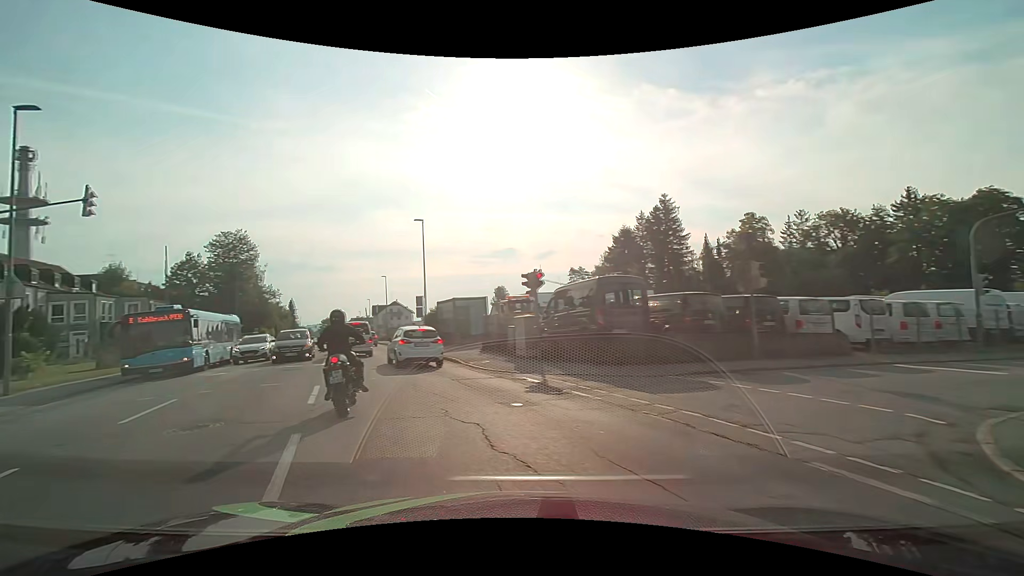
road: tertiary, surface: asphalt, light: Day
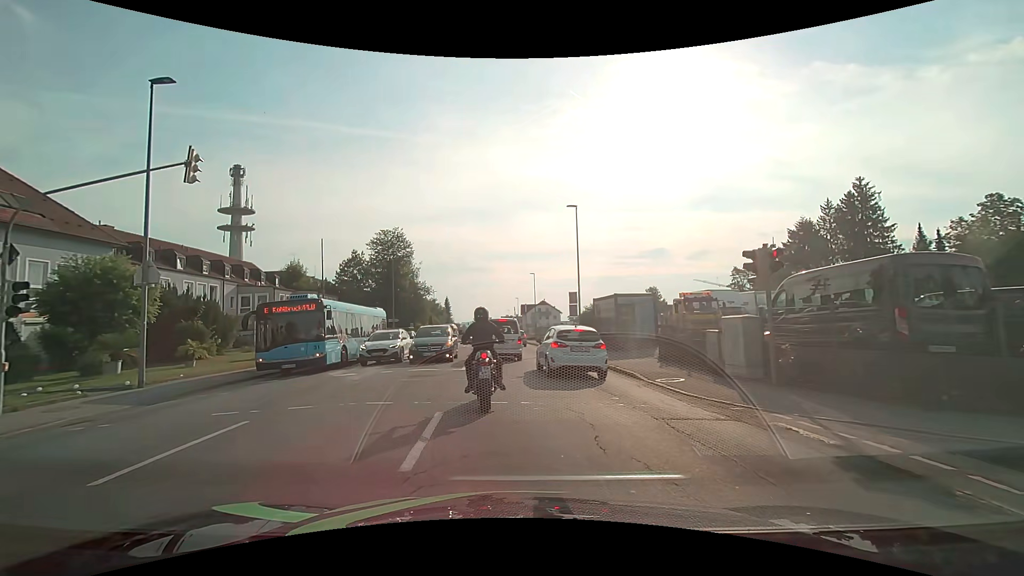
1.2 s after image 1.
(-1.0, +5.2) m; -17°
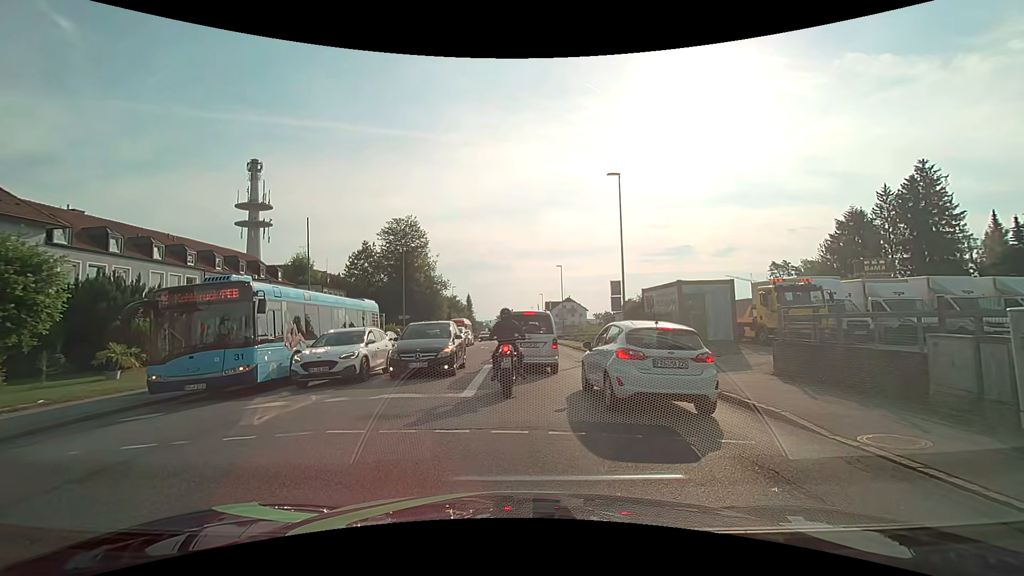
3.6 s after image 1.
(-0.3, +6.5) m; -2°
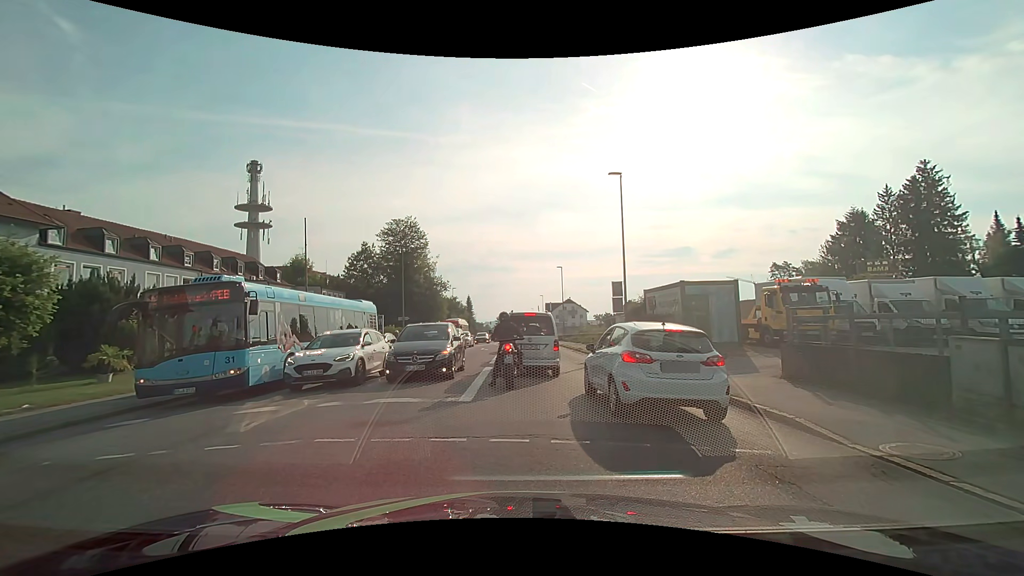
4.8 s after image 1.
(0.0, +0.4) m; 0°
(0, +10) (0, +20) (0, +30) (-1, +40) (-1, +50) (-2, +60) (-1, +70) (-1, +80) (-2, +90) (-2, +100) m
